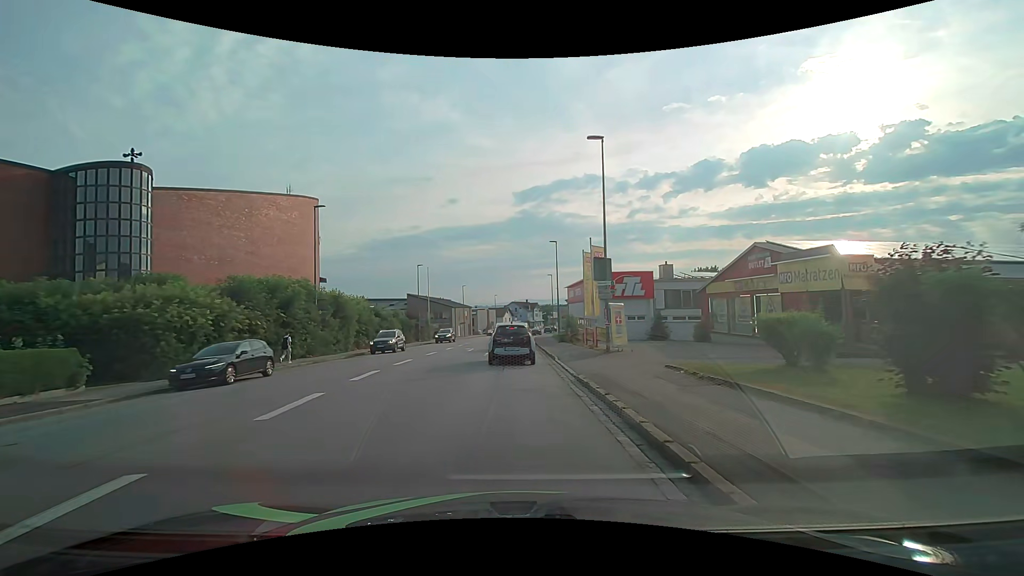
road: tertiary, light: Day
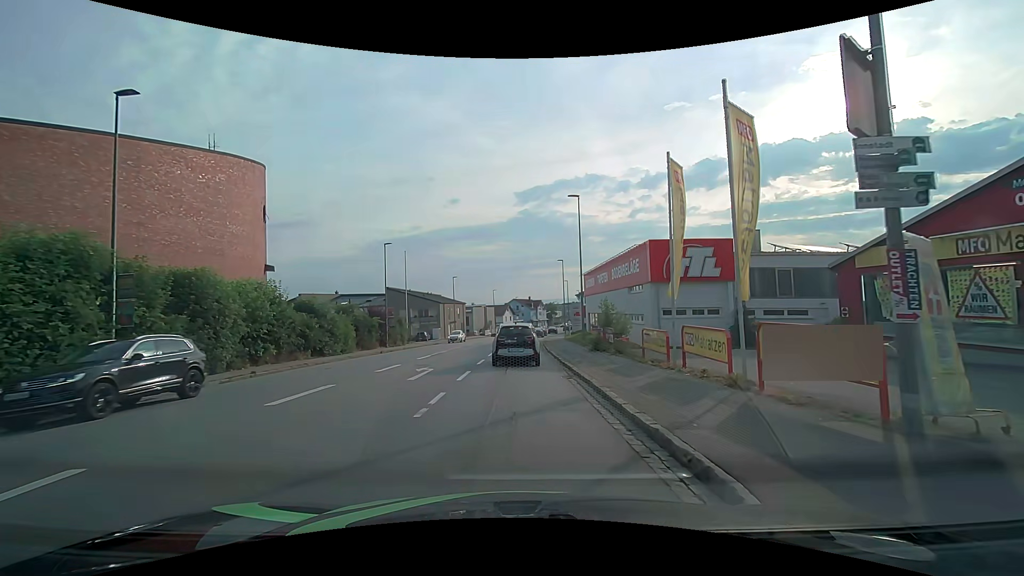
(-0.3, +17.5) m; -2°
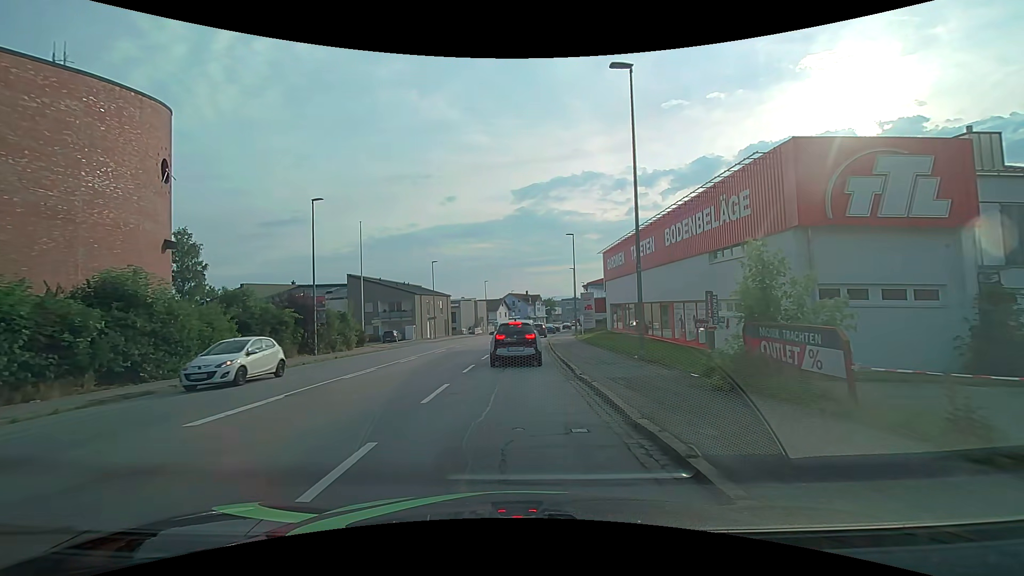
(+0.3, +16.5) m; +1°
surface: asphalt
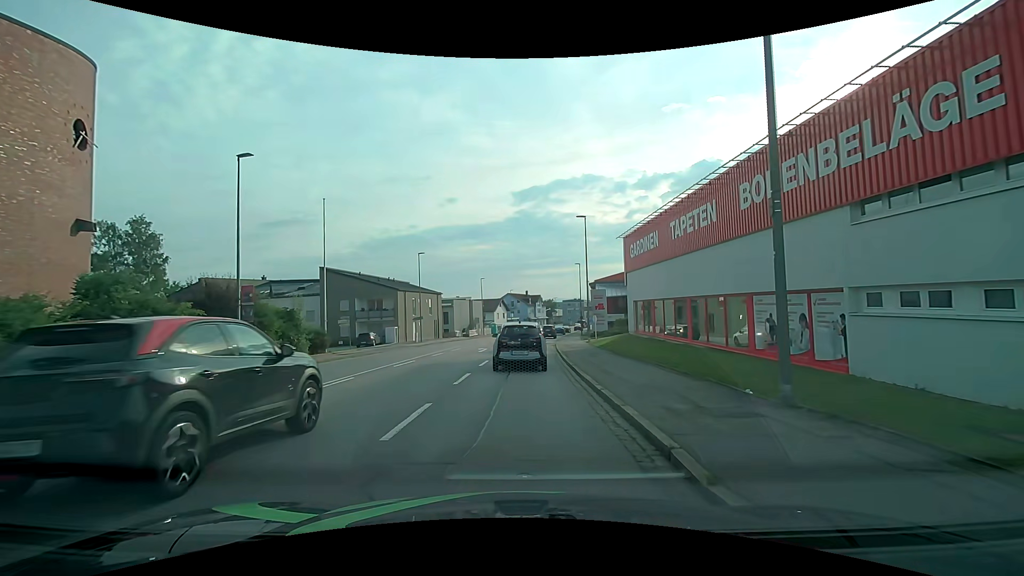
(-0.1, +8.9) m; 0°
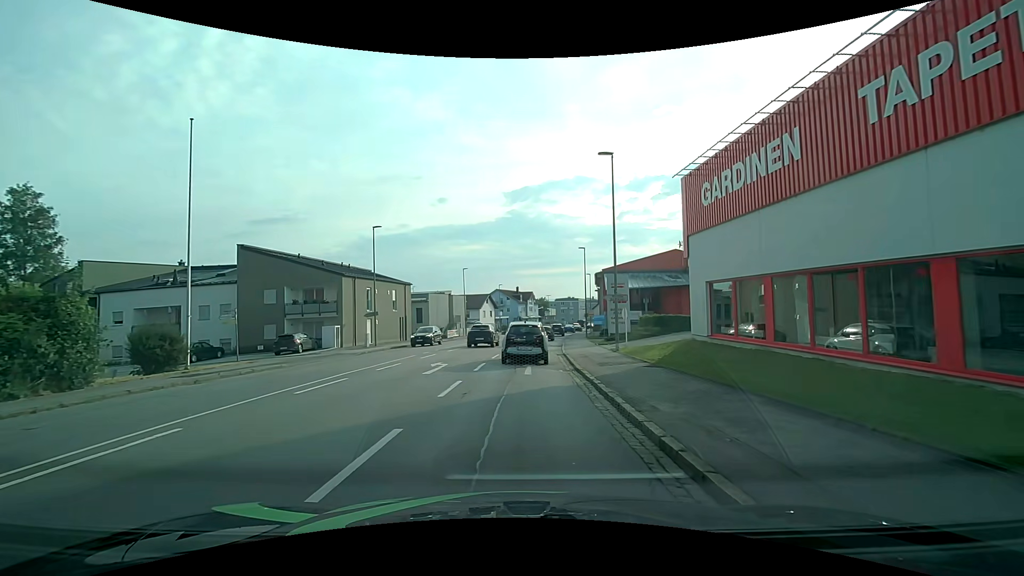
(+0.1, +14.7) m; +1°
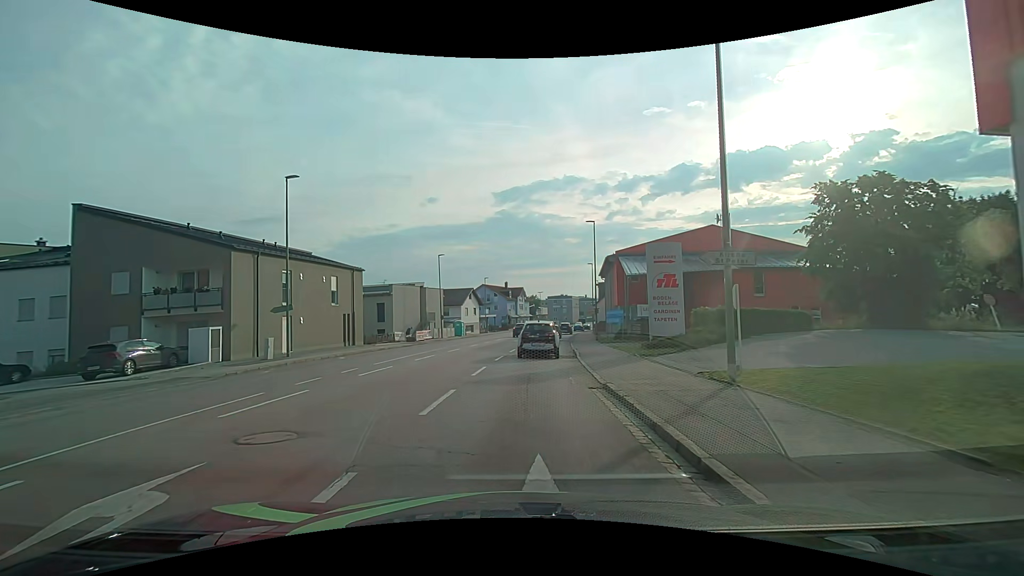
(0.0, +14.4) m; +1°
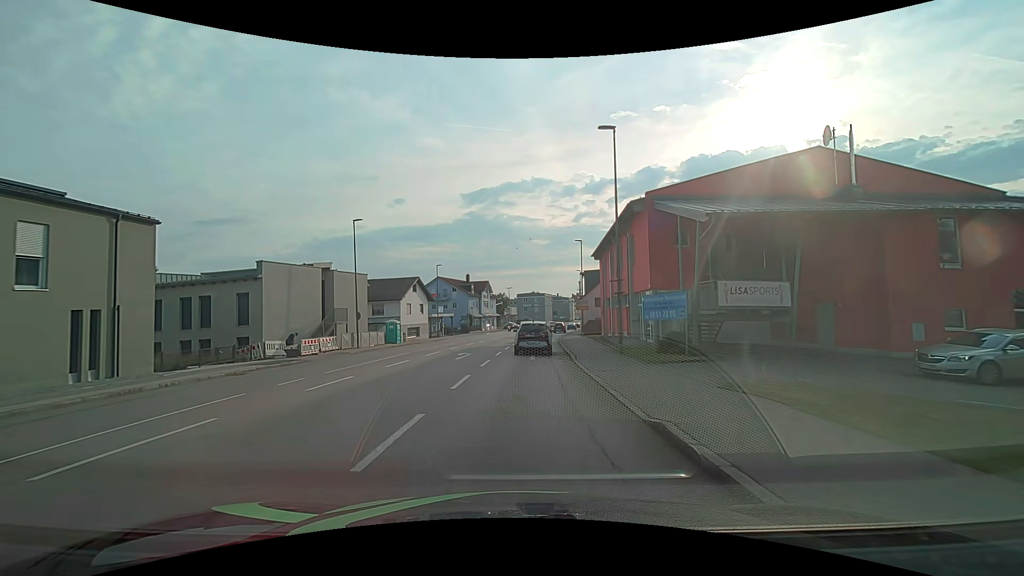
(+0.8, +21.1) m; +4°
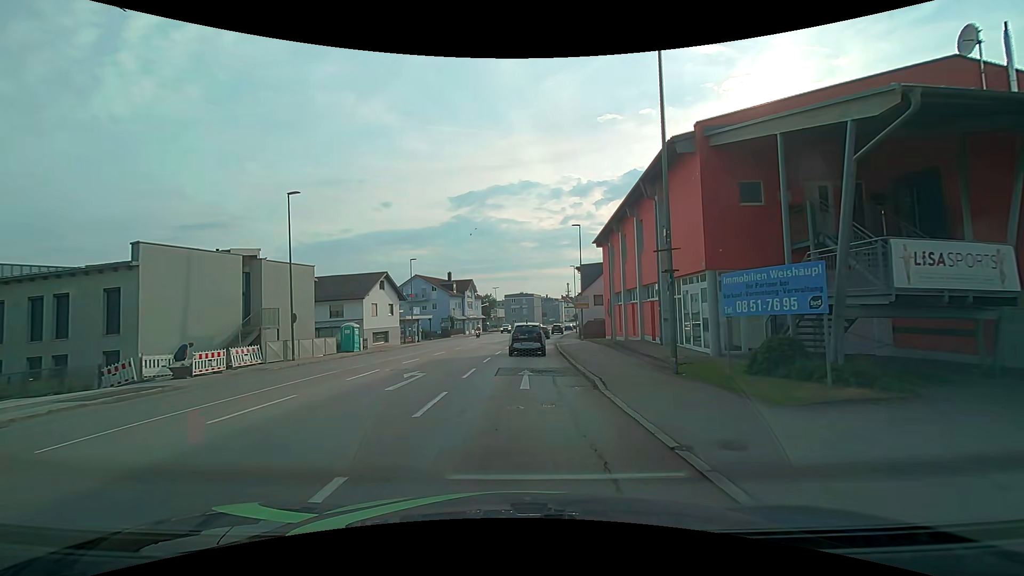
(+0.1, +9.2) m; +1°
